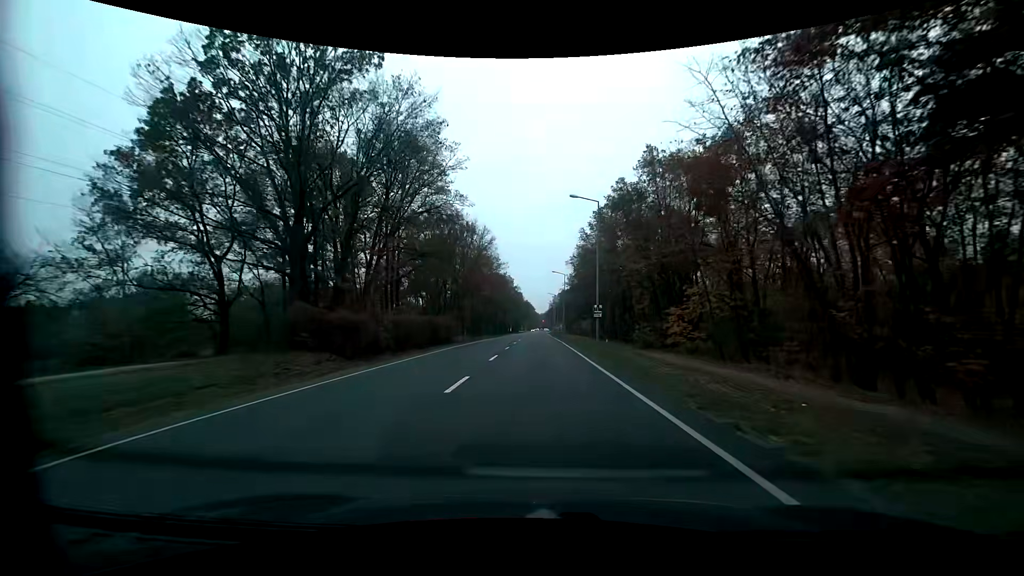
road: primary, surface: asphalt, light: Day
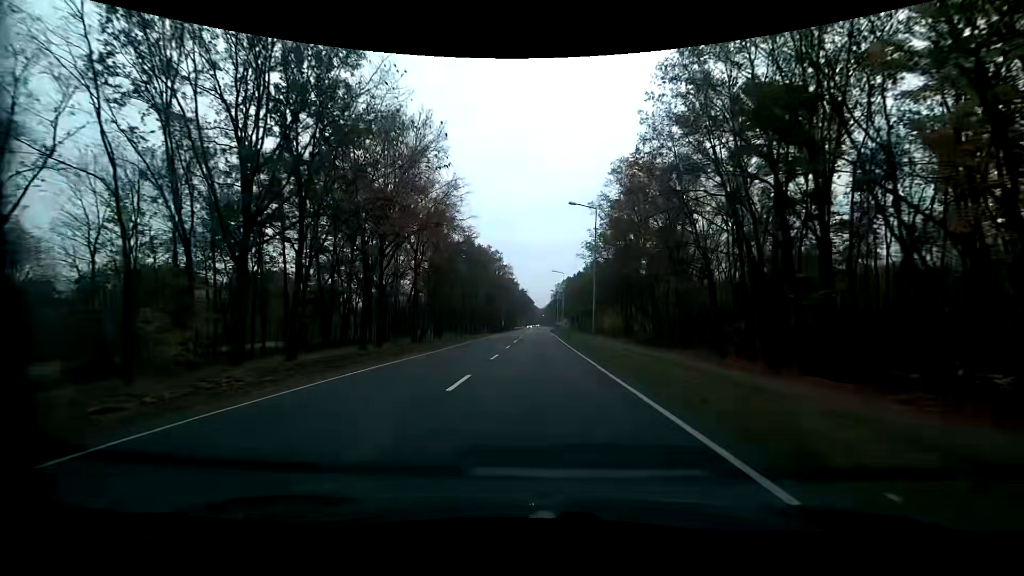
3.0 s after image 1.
(+0.1, +44.9) m; 0°
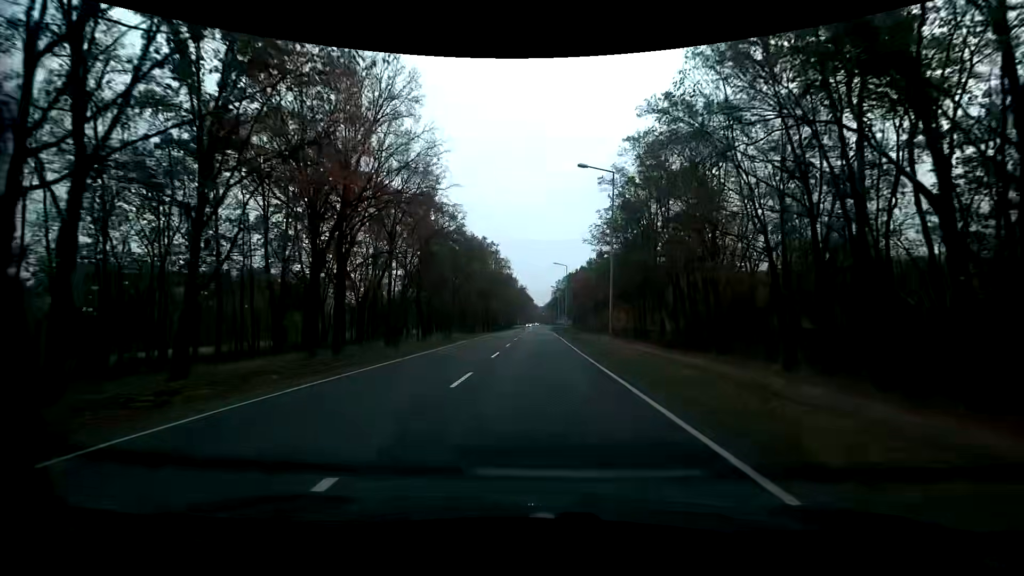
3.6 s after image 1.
(0.0, +8.7) m; +1°
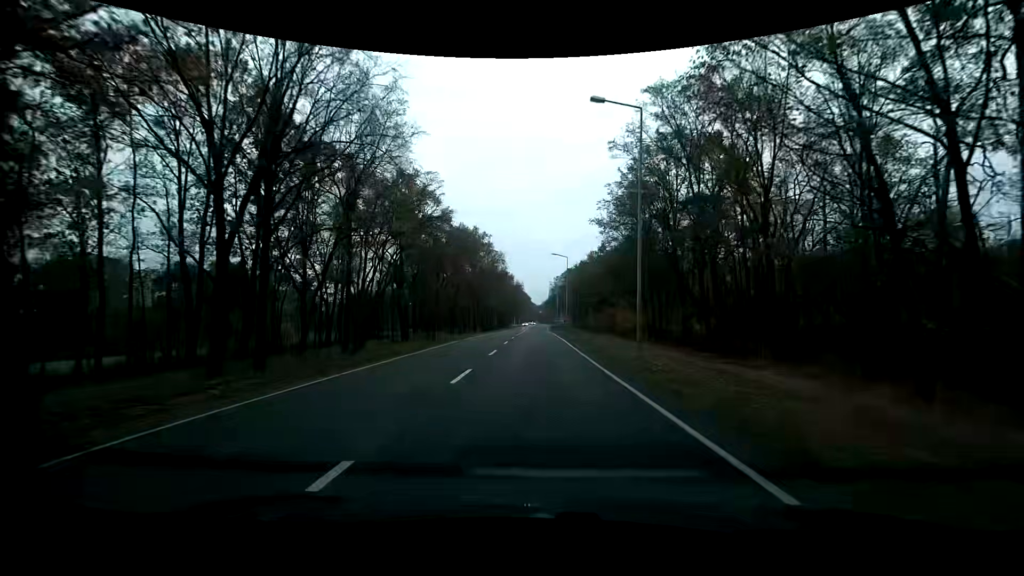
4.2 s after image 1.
(0.0, +8.5) m; 0°
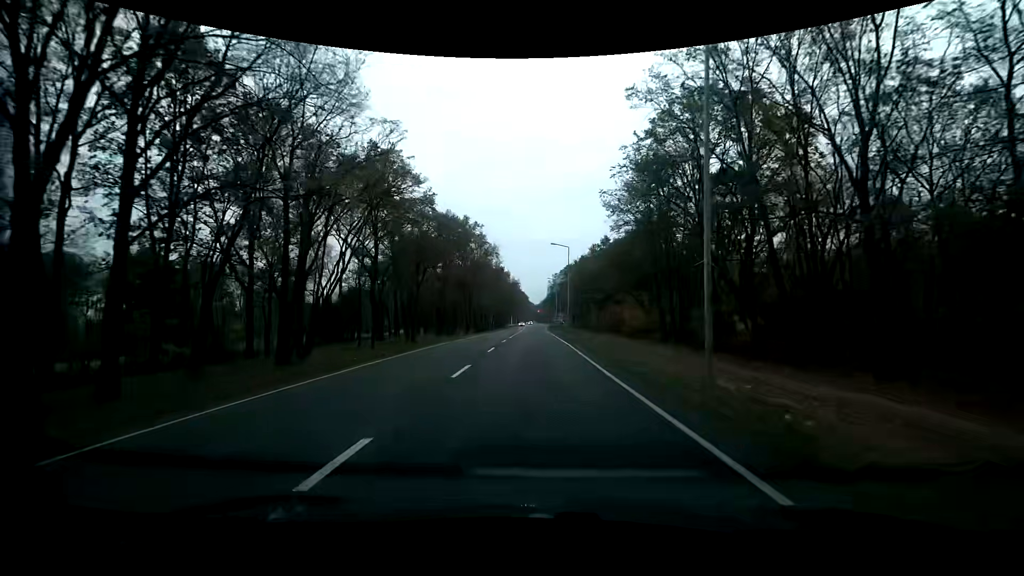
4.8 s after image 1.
(0.0, +8.1) m; 0°
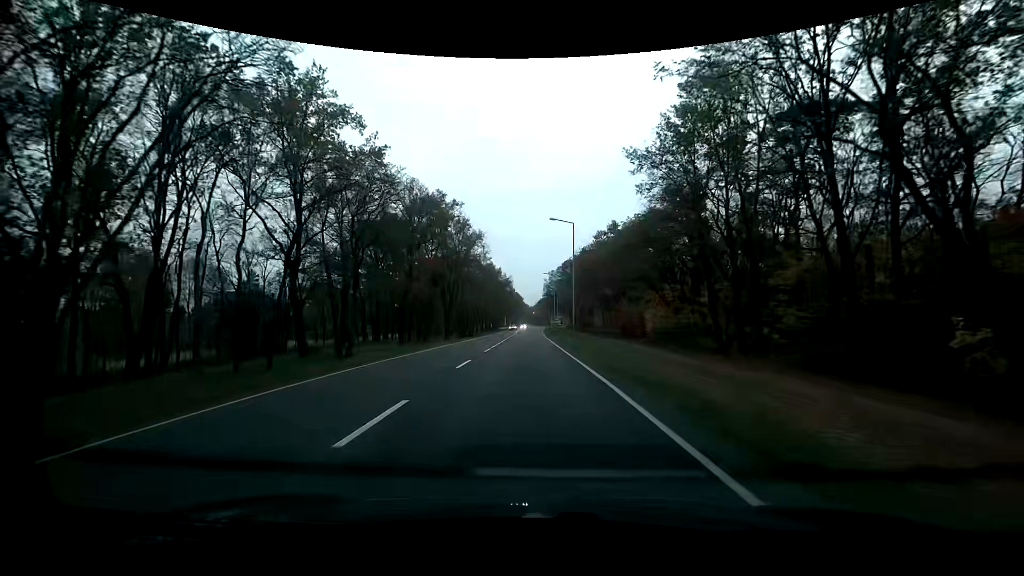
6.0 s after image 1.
(0.0, +15.1) m; 0°
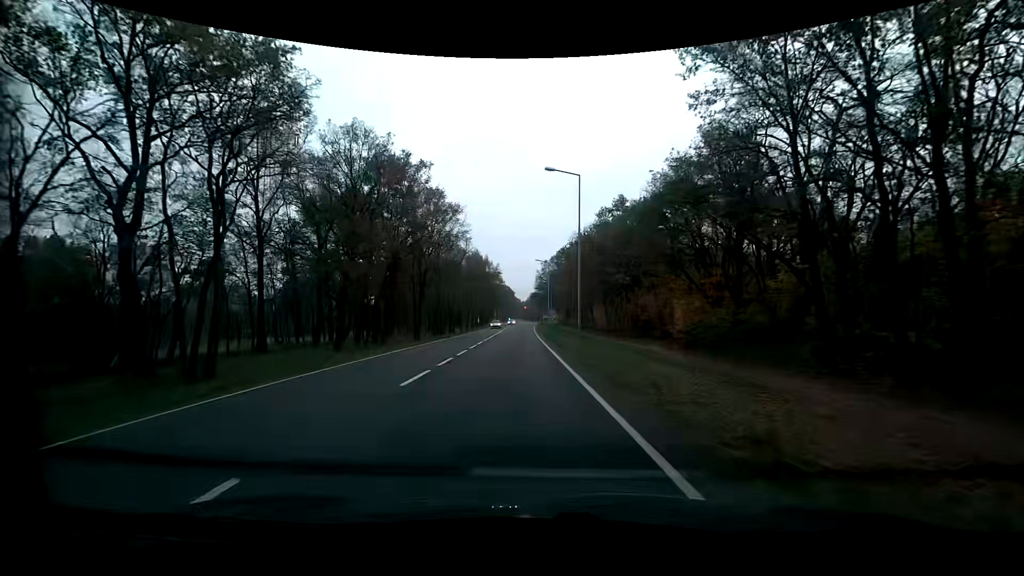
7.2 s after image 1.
(+0.1, +12.8) m; +1°
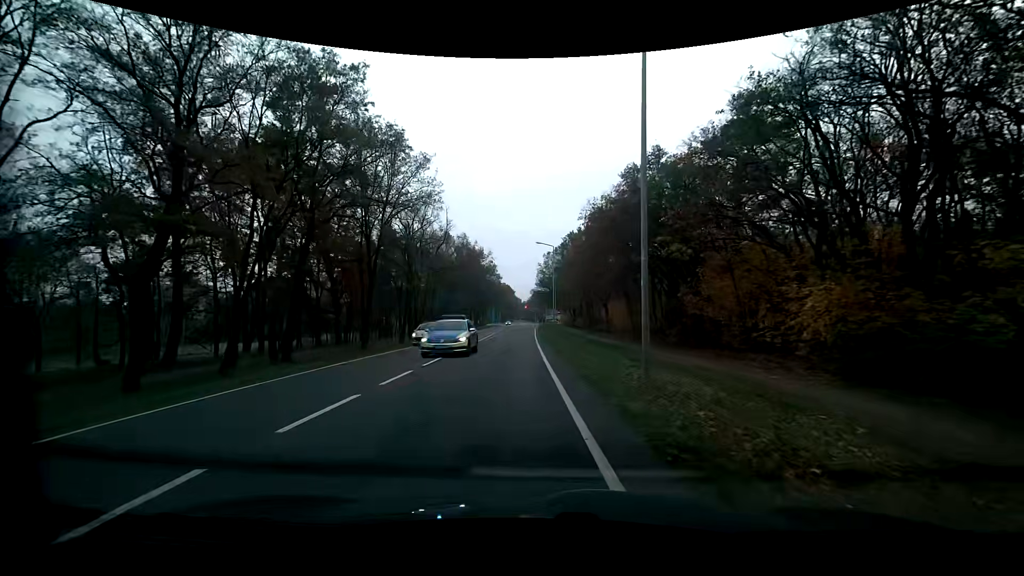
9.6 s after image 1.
(+0.1, +16.9) m; 0°
(0, +10) (0, +20) (-1, +30) (-1, +40) (-1, +50) (-2, +60) (-2, +70) (-2, +80) (-2, +90) (-2, +100) m
